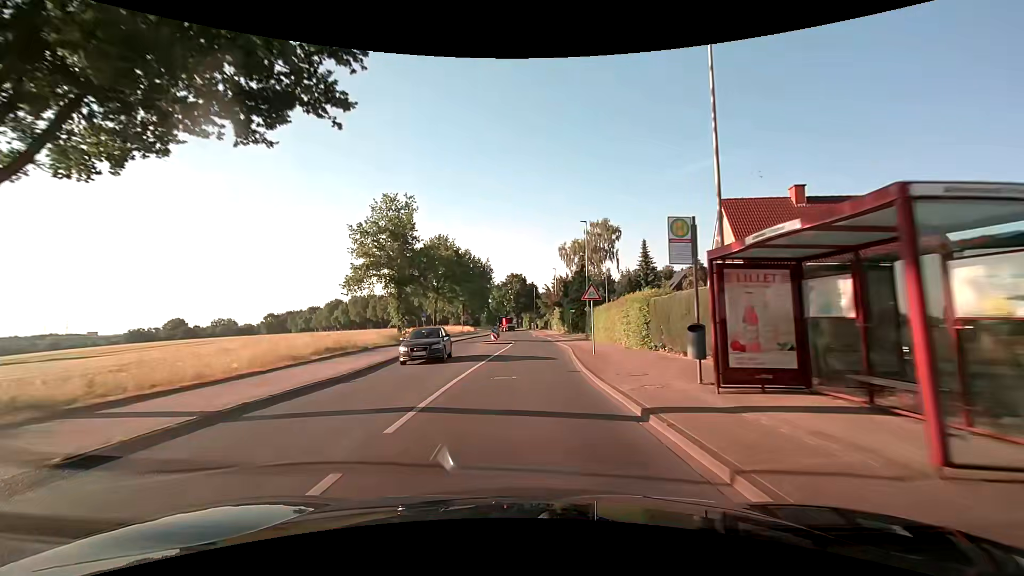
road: secondary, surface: asphalt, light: Day
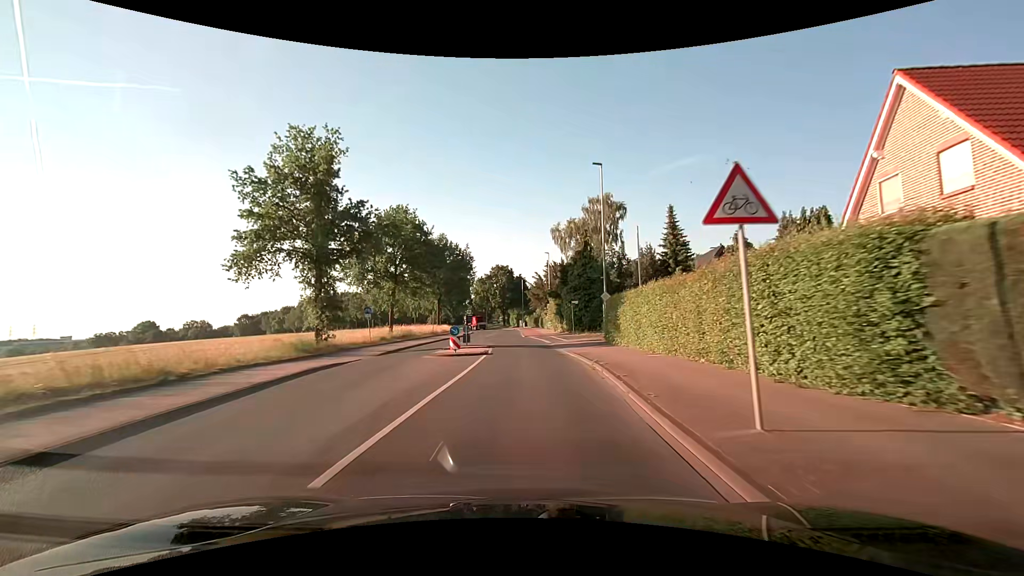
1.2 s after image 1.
(+0.2, +15.5) m; +2°
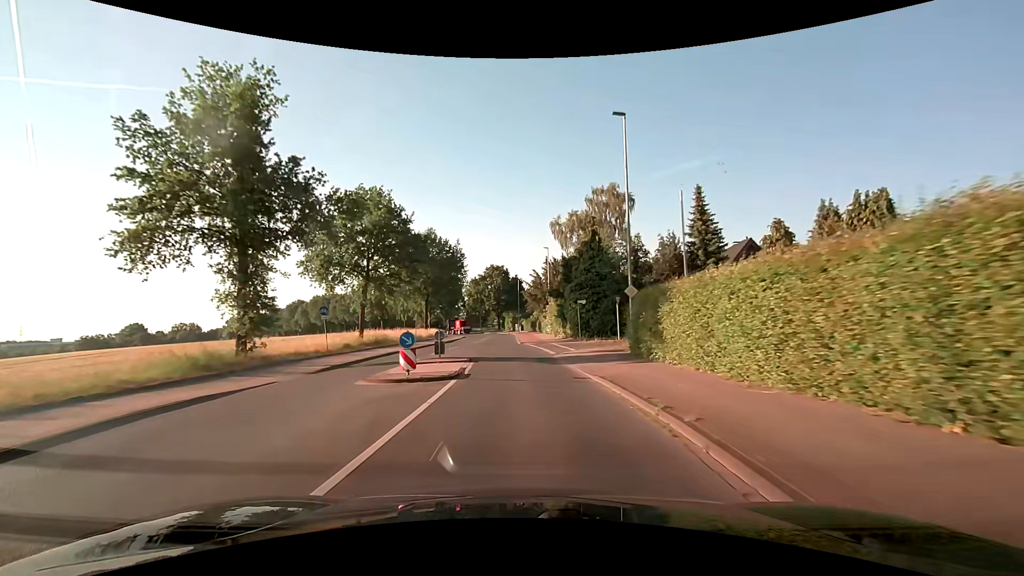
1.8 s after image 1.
(-0.1, +7.8) m; 0°
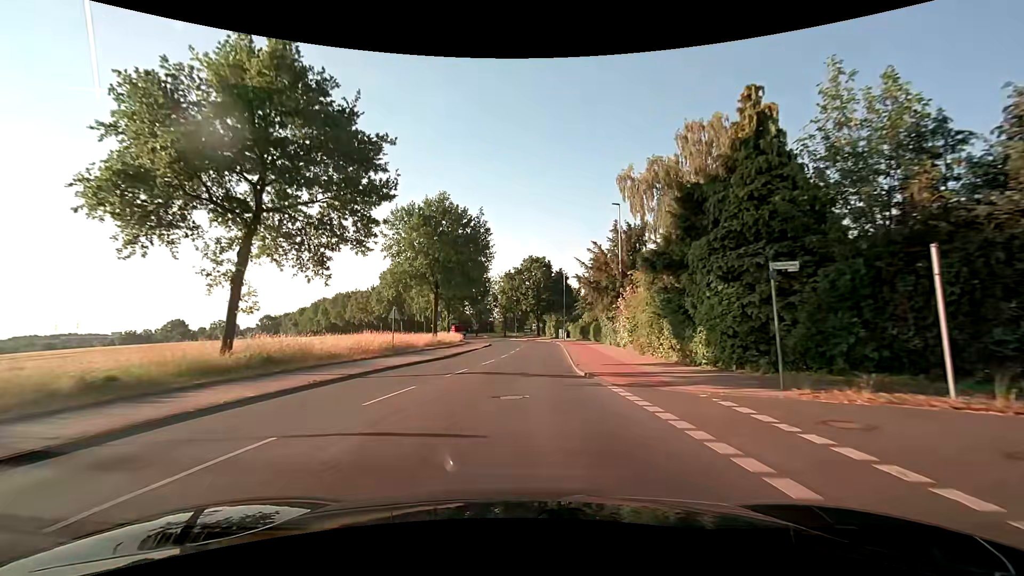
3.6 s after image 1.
(-0.7, +23.2) m; -5°
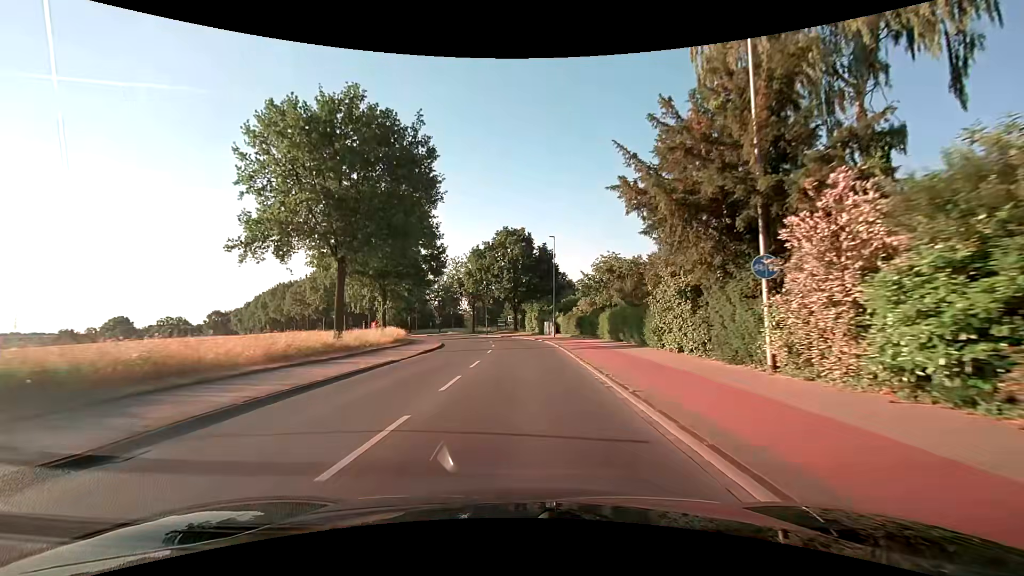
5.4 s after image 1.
(+0.5, +23.2) m; +3°
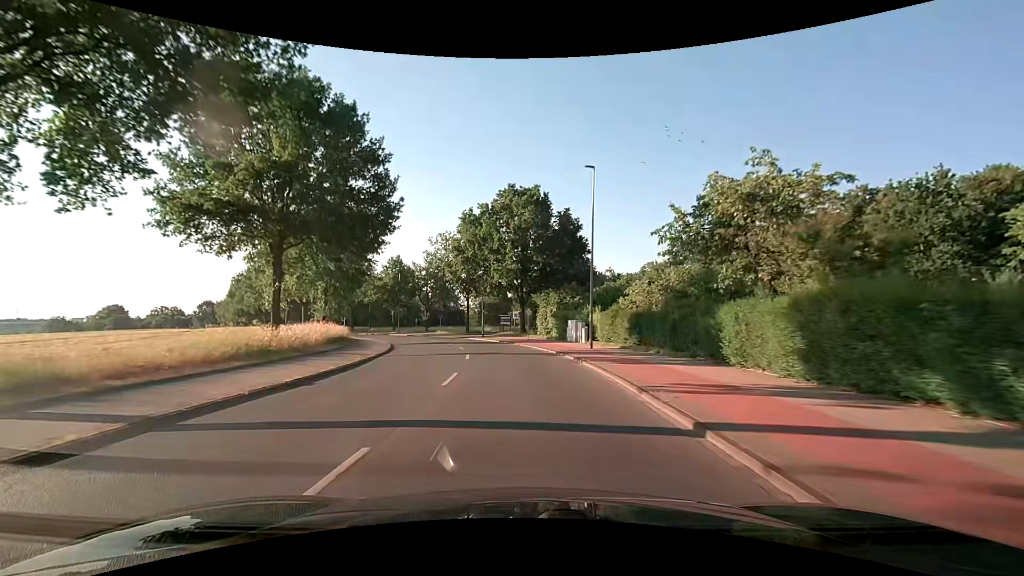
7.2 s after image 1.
(0.0, +23.3) m; -1°
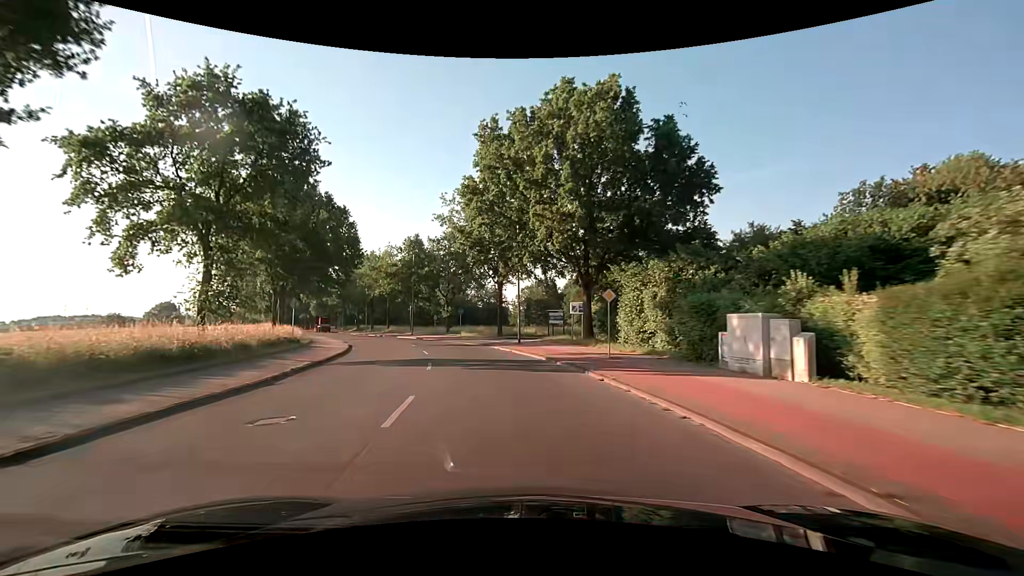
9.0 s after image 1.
(-0.8, +23.3) m; -5°
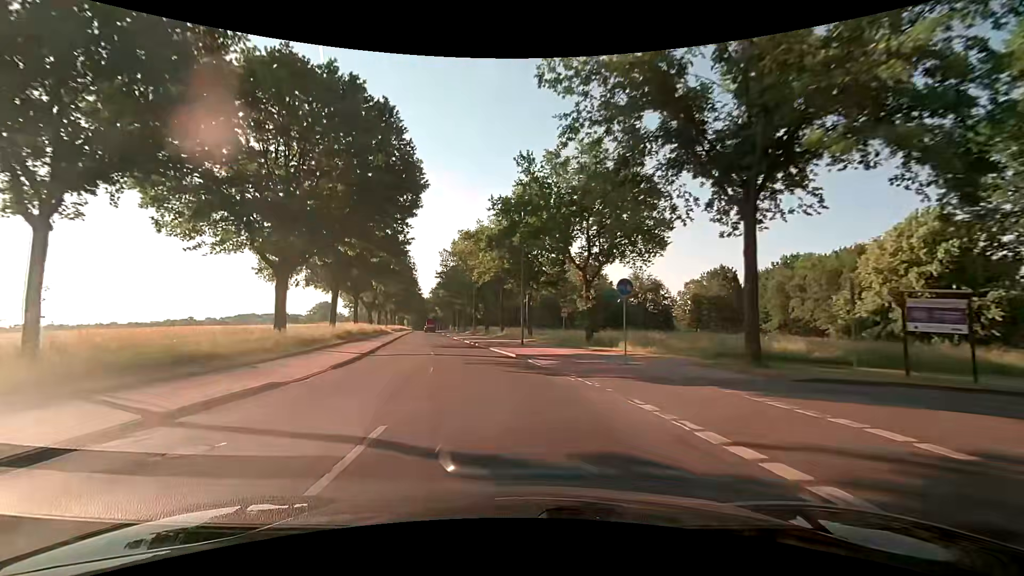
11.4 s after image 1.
(-4.2, +30.6) m; -16°
(0, +10) (-2, +20) (-4, +30) (-6, +40) (-8, +49) (-10, +59) (-12, +69) (-14, +79) (-16, +88) (-18, +98) m
